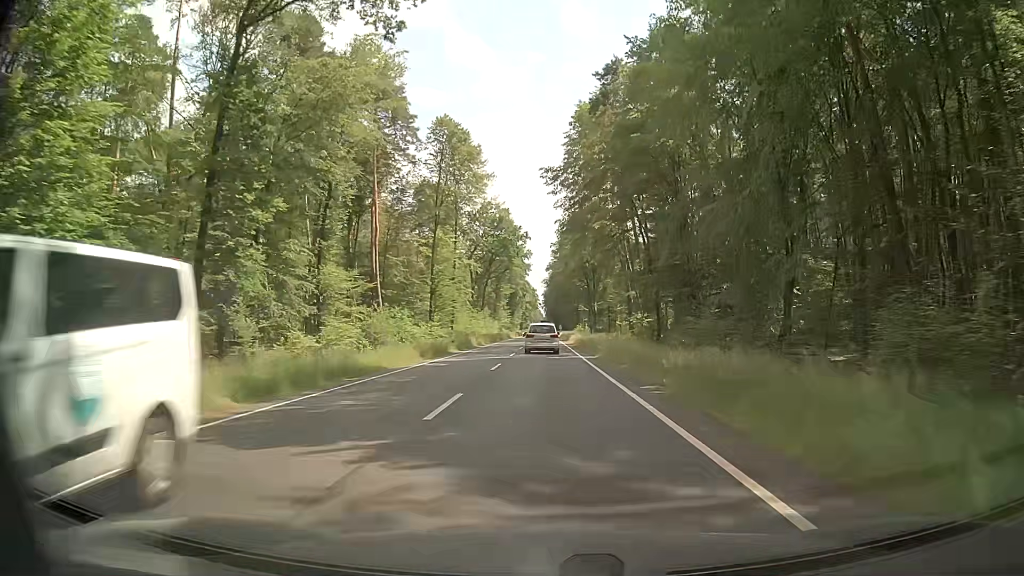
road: primary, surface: asphalt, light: Day
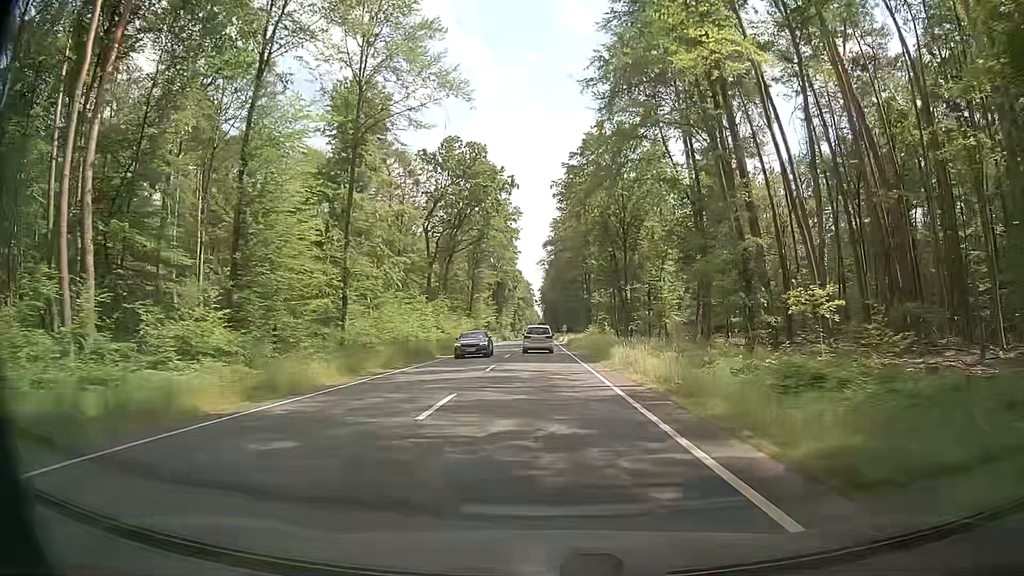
(-0.2, +48.9) m; -1°
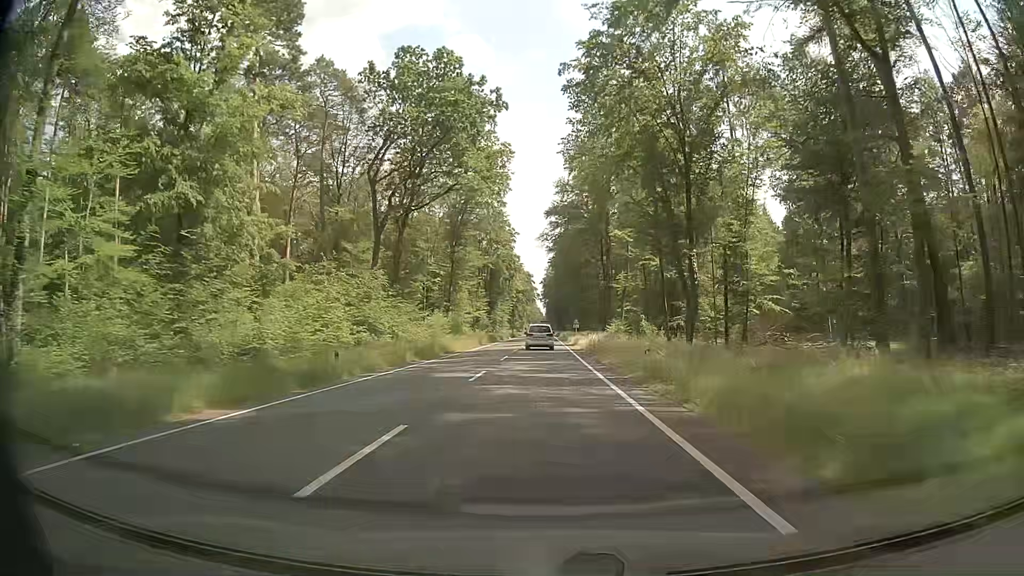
(+0.3, +29.5) m; 0°
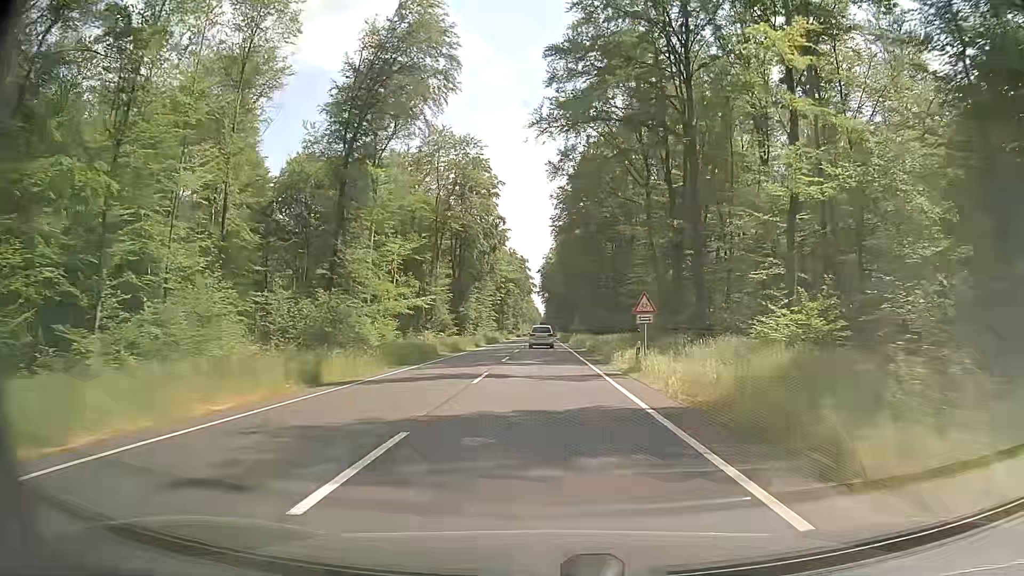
(+0.6, +49.6) m; +1°
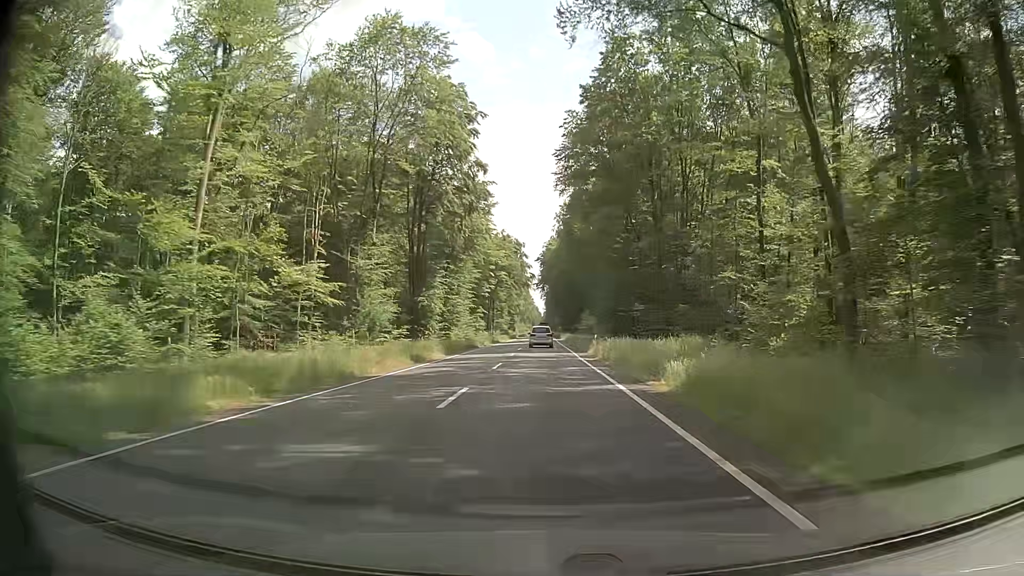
(-0.1, +30.0) m; 0°
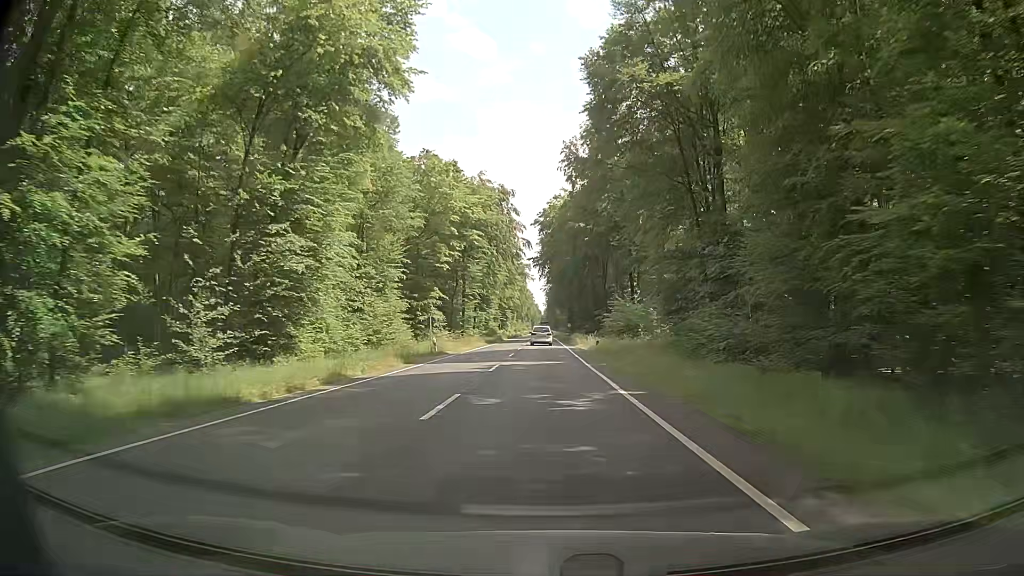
(0.0, +50.3) m; -1°
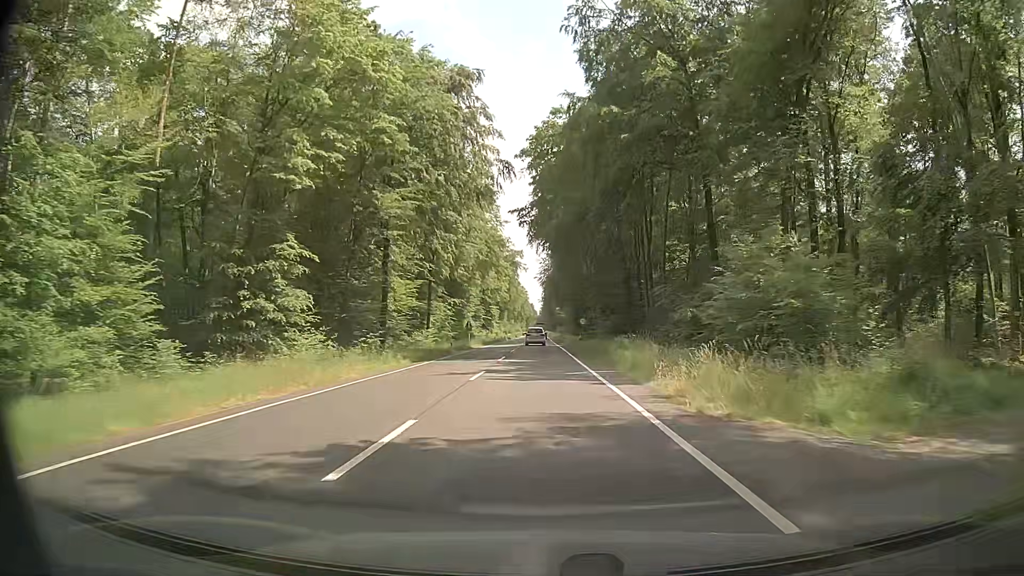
(+0.7, +40.8) m; +2°
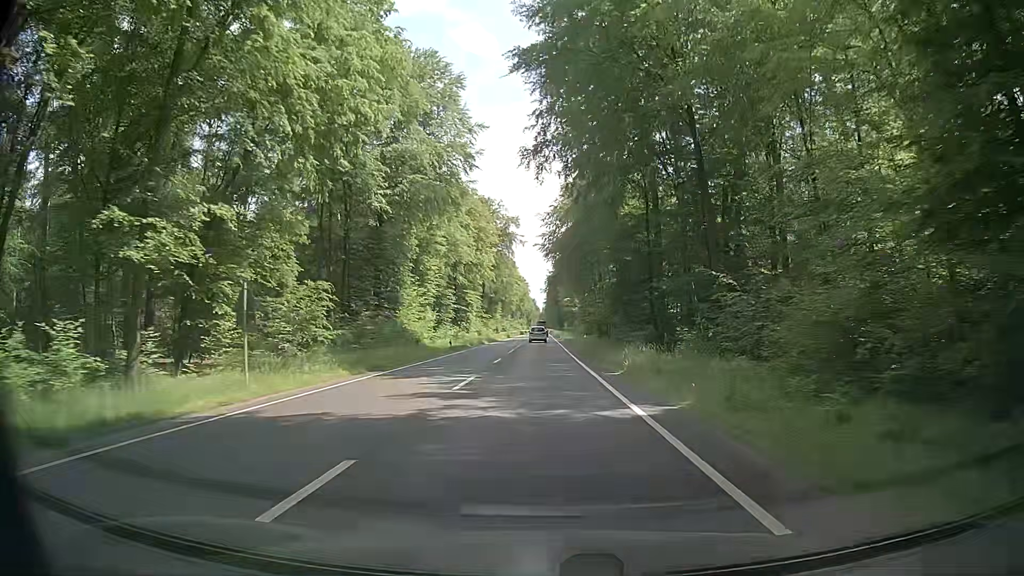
(-0.9, +52.1) m; 0°
(0, +10) (0, +20) (-1, +30) (-1, +40) (-1, +50) (-1, +60) (-1, +70) (-1, +80) (-1, +90) (-1, +100) m
